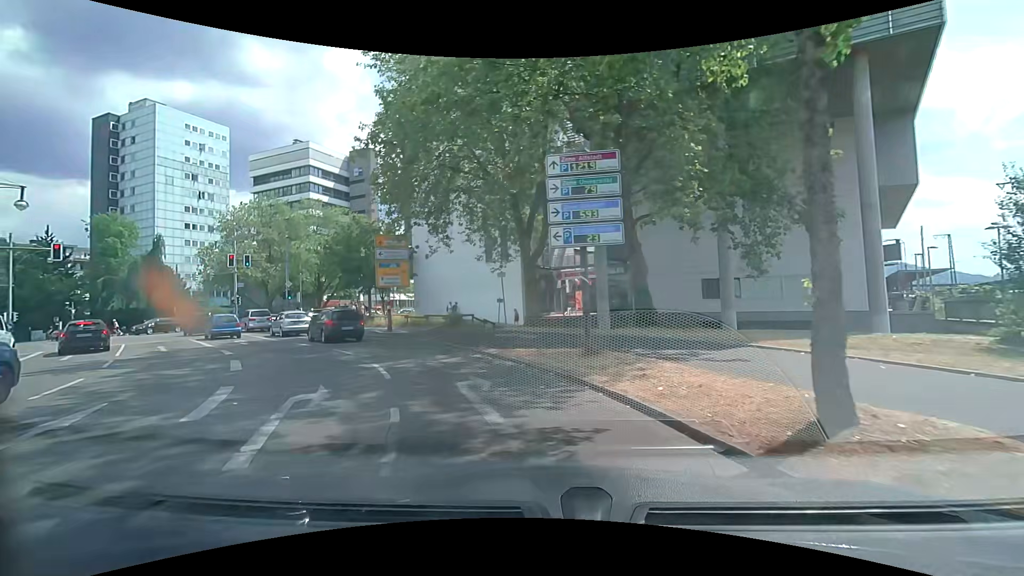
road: secondary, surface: asphalt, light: Day
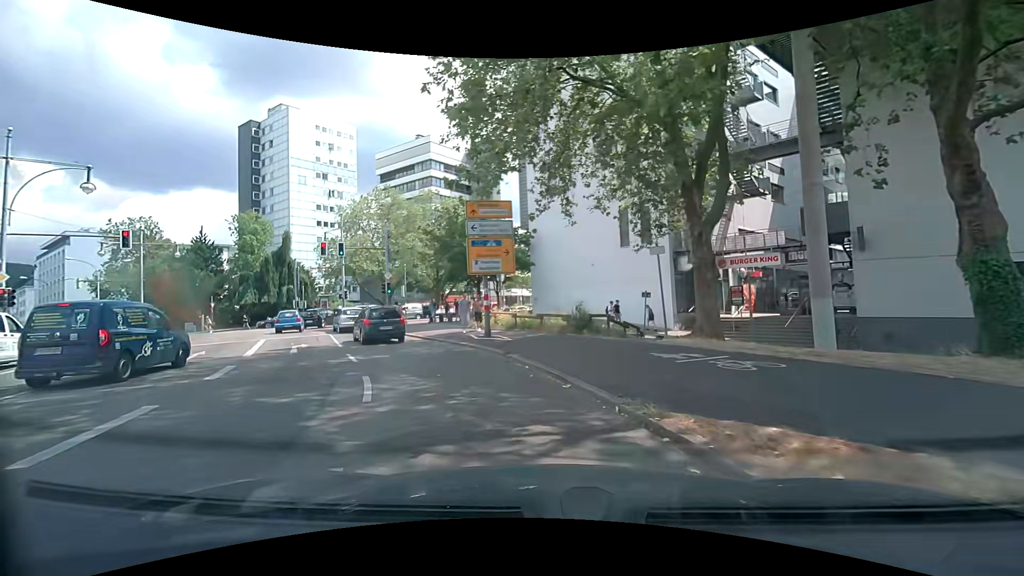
(-1.0, +8.7) m; -15°
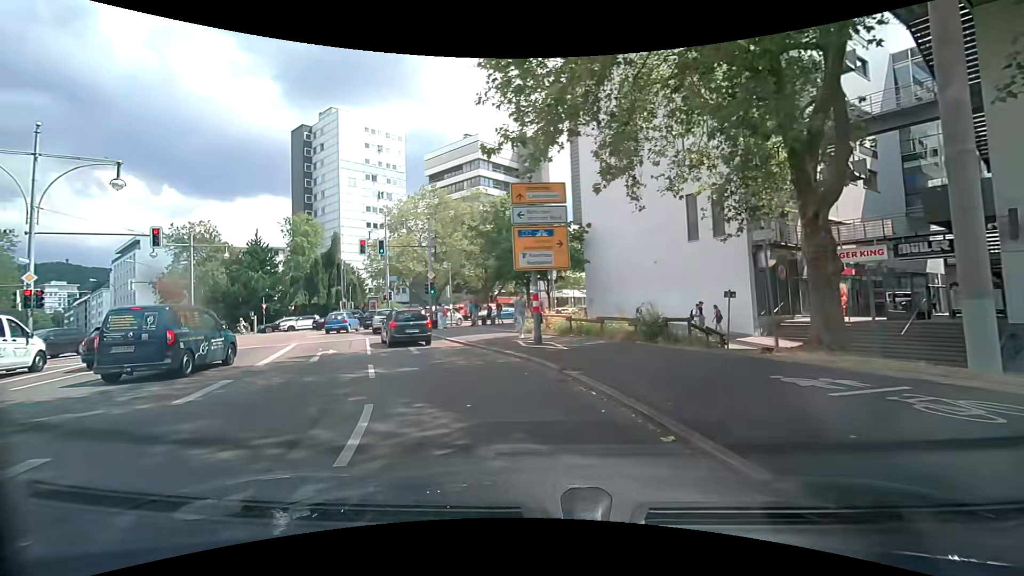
(-0.1, +3.0) m; -5°
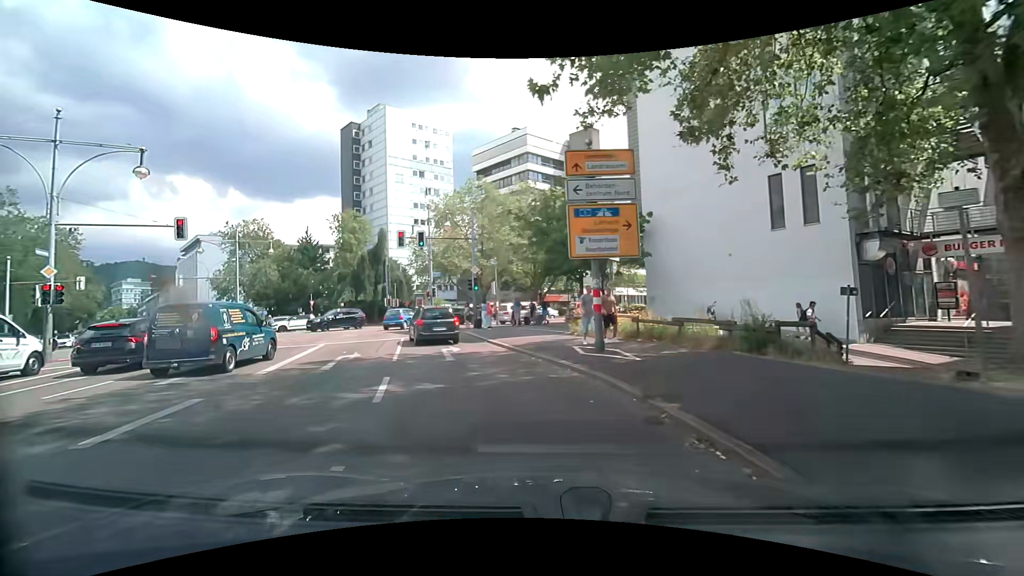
(-0.2, +3.1) m; -6°
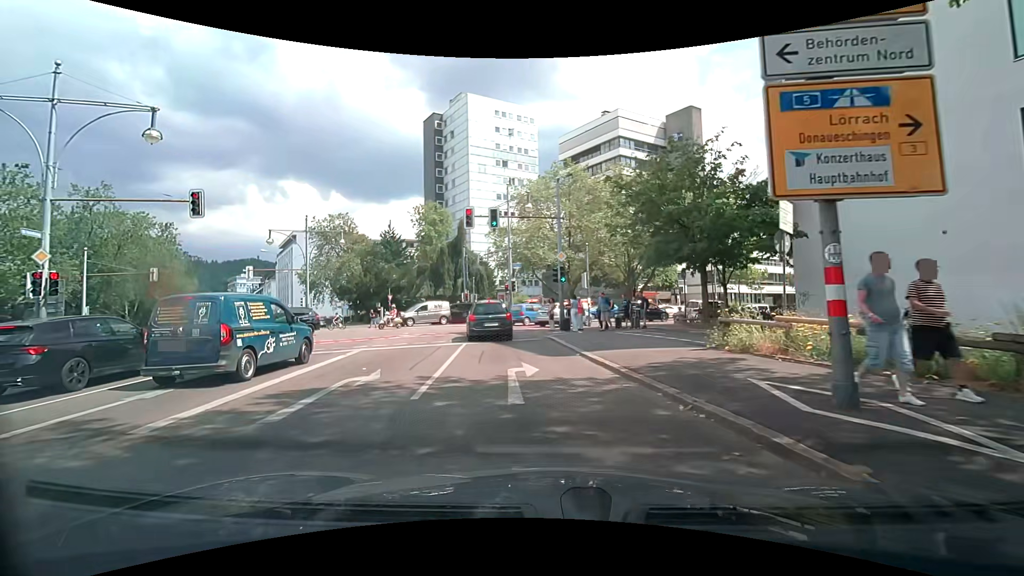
(-0.6, +6.5) m; -10°
